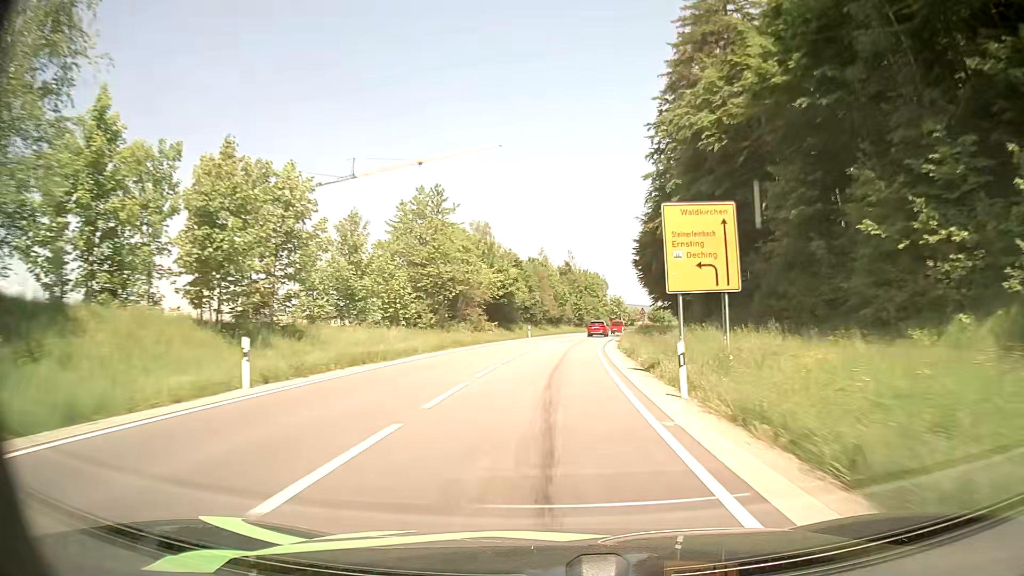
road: secondary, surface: asphalt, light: Day
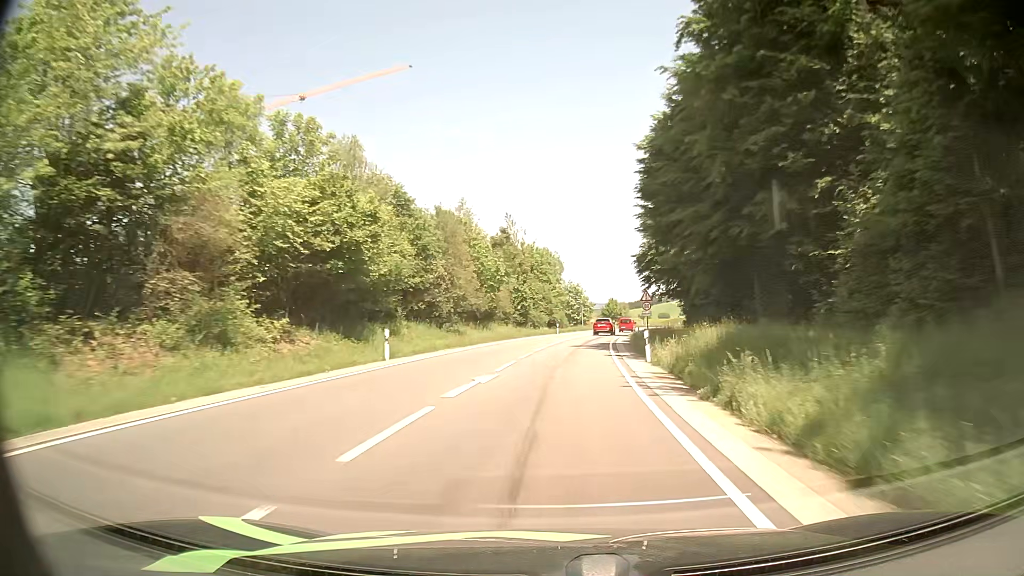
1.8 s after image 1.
(+1.7, +40.1) m; +5°
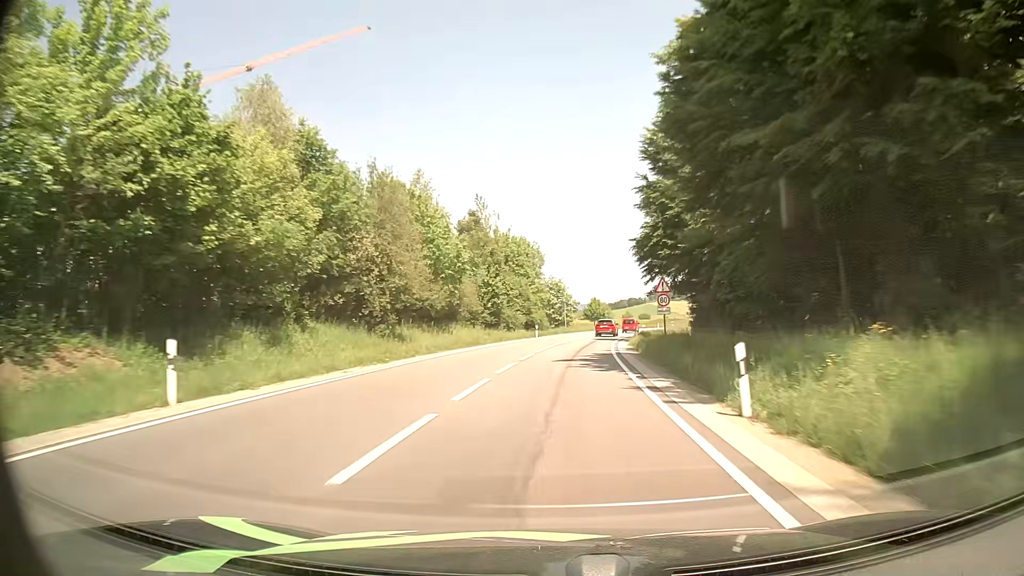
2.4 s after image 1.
(+0.2, +12.8) m; +2°
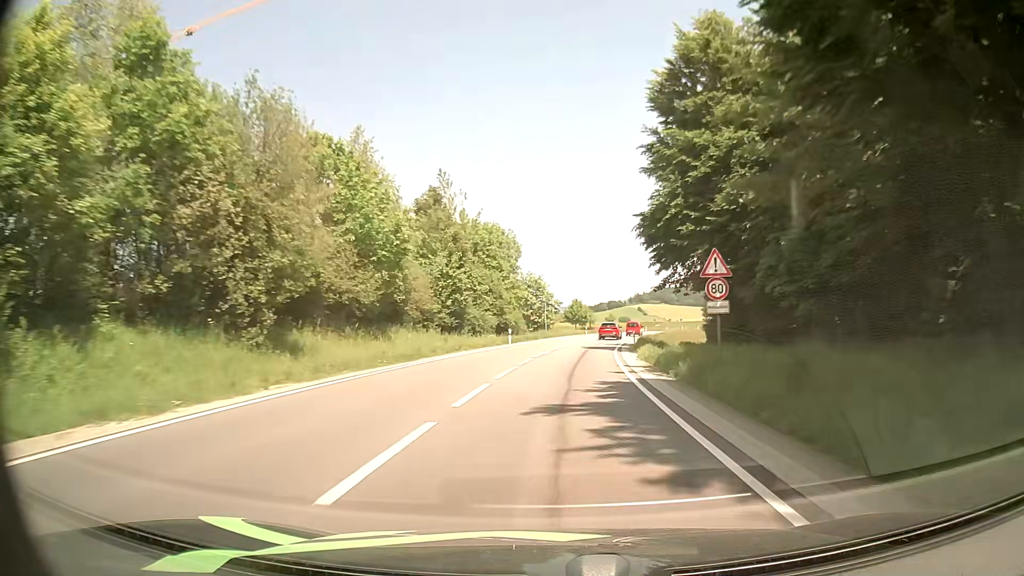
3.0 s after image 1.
(+0.1, +12.5) m; +2°
